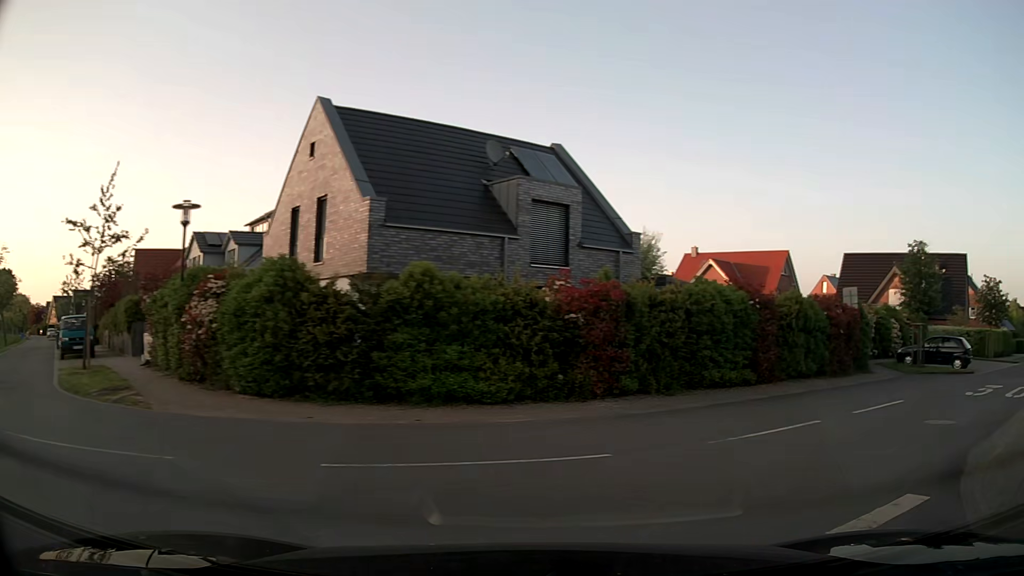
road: residential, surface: asphalt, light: Day
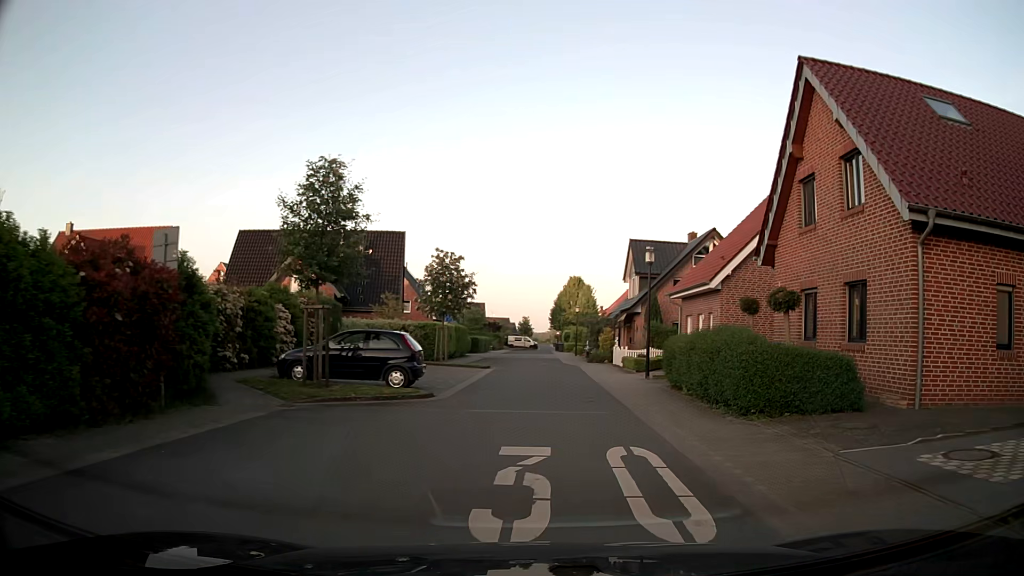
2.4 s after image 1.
(+6.6, +11.7) m; +50°
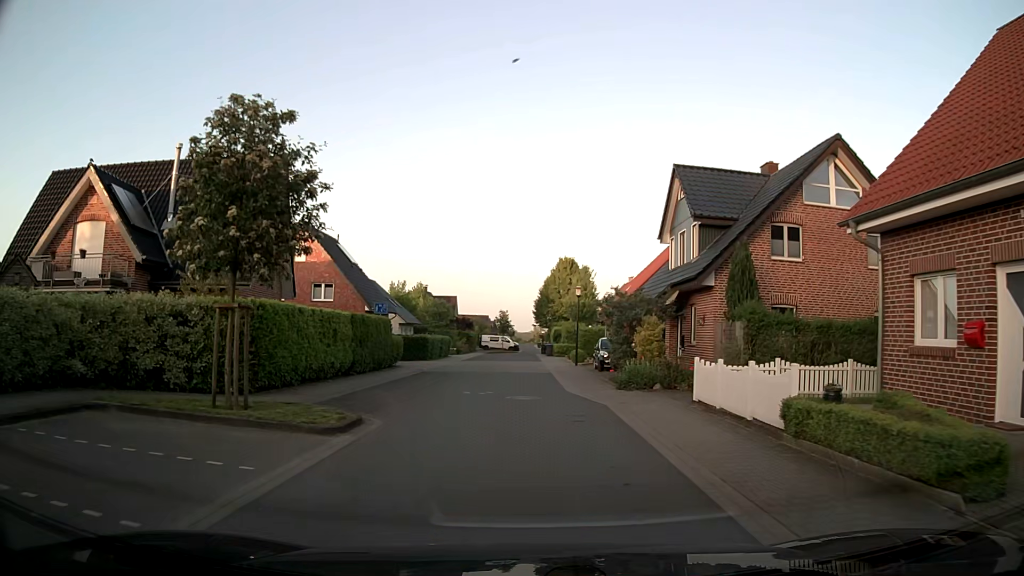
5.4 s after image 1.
(+0.7, +21.7) m; +1°
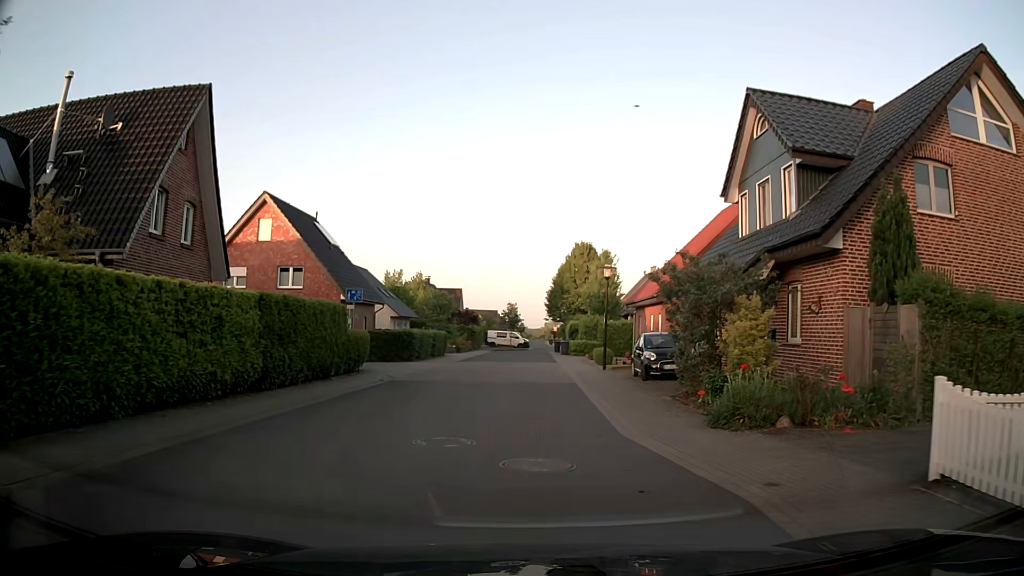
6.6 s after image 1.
(+0.1, +8.8) m; 0°
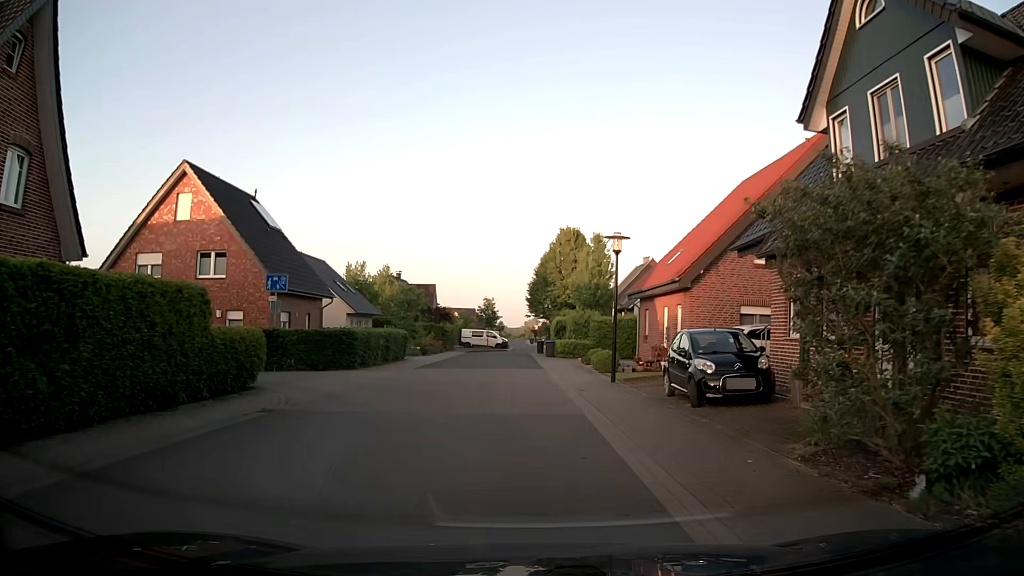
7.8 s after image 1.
(0.0, +8.2) m; +1°
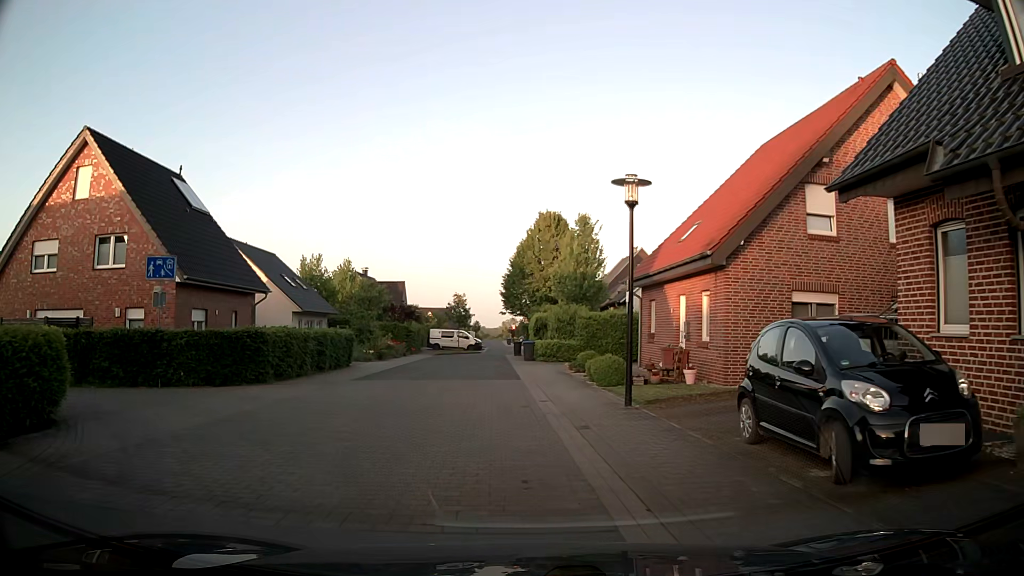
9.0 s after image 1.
(+0.2, +6.9) m; +3°
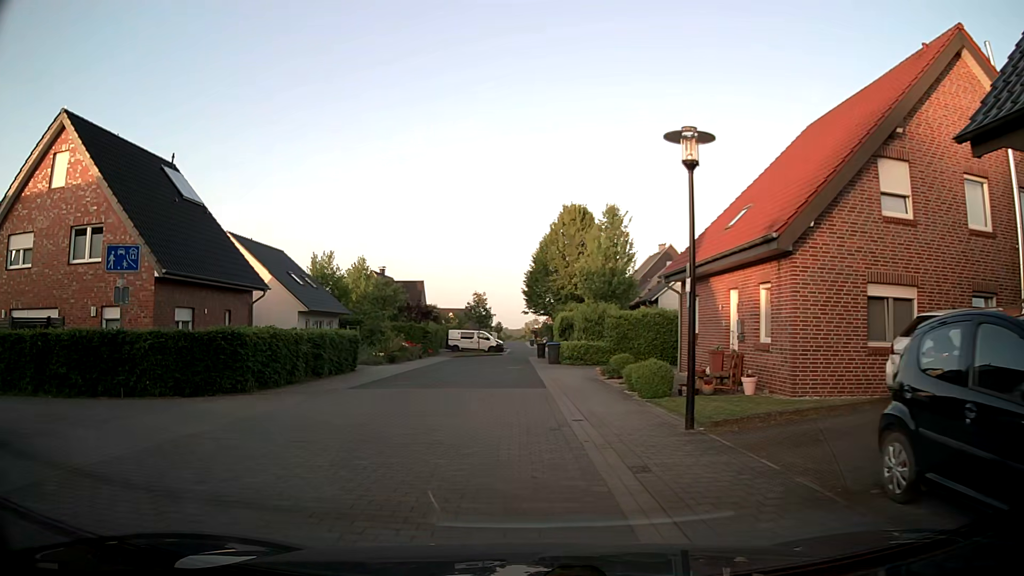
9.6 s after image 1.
(0.0, +3.0) m; -2°
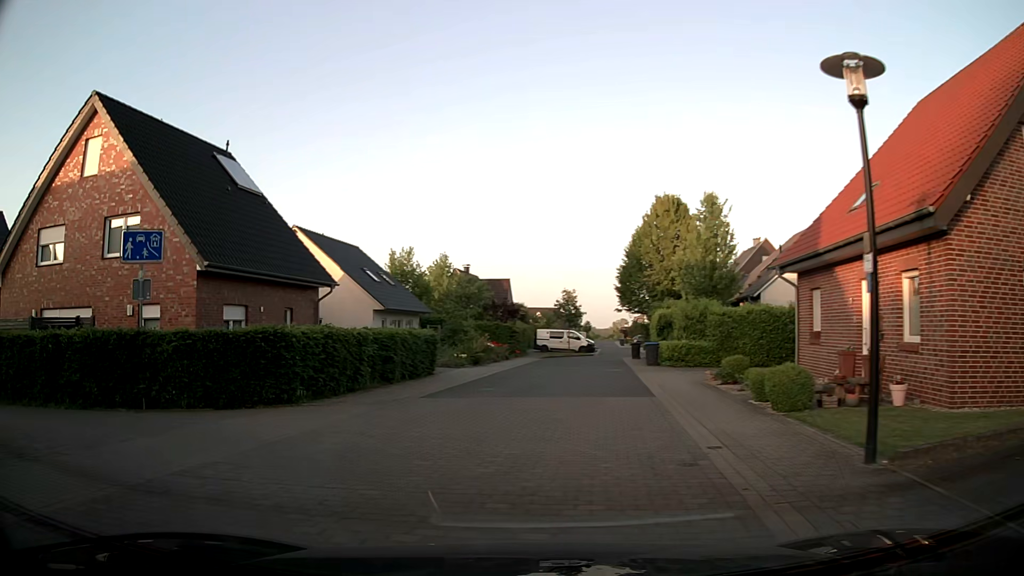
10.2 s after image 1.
(-0.1, +2.8) m; -6°
(-4, +9) (-14, +10) (-24, +10) (-34, +9) (-44, +8) (-54, +8) (-64, +7) (-74, +6) (-84, +5) (-94, +4) m
